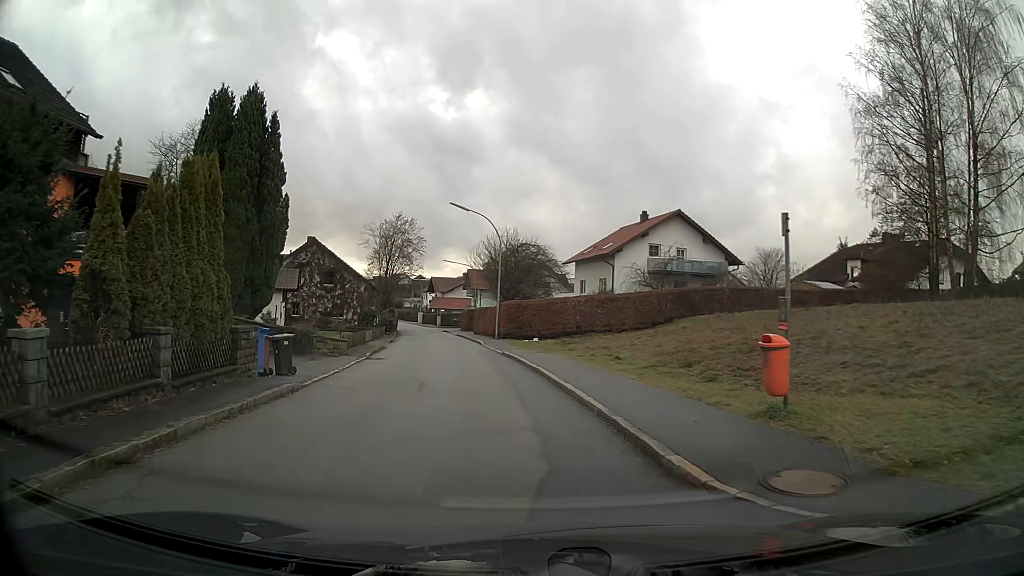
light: Day
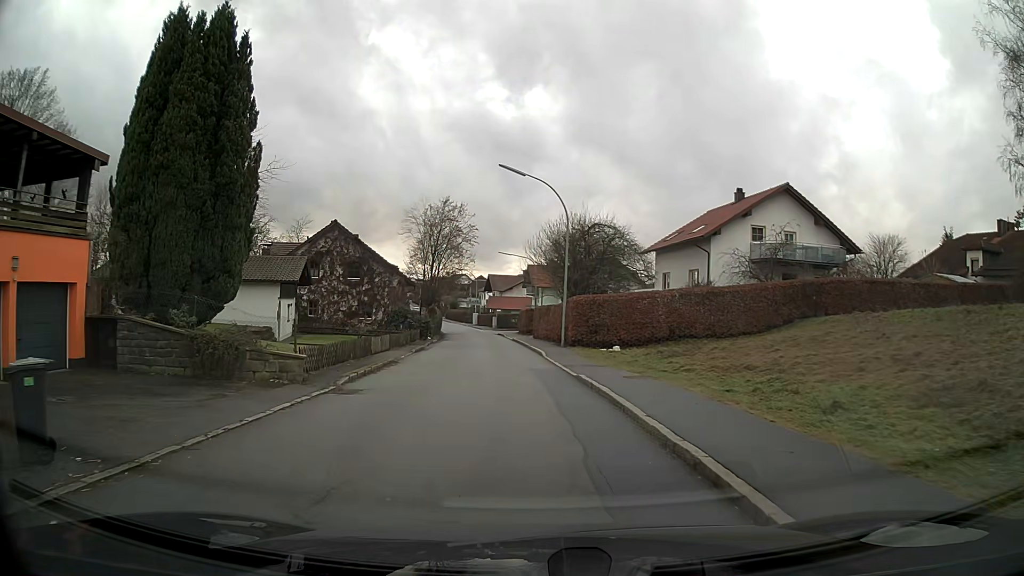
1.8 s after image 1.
(-0.6, +10.8) m; -5°
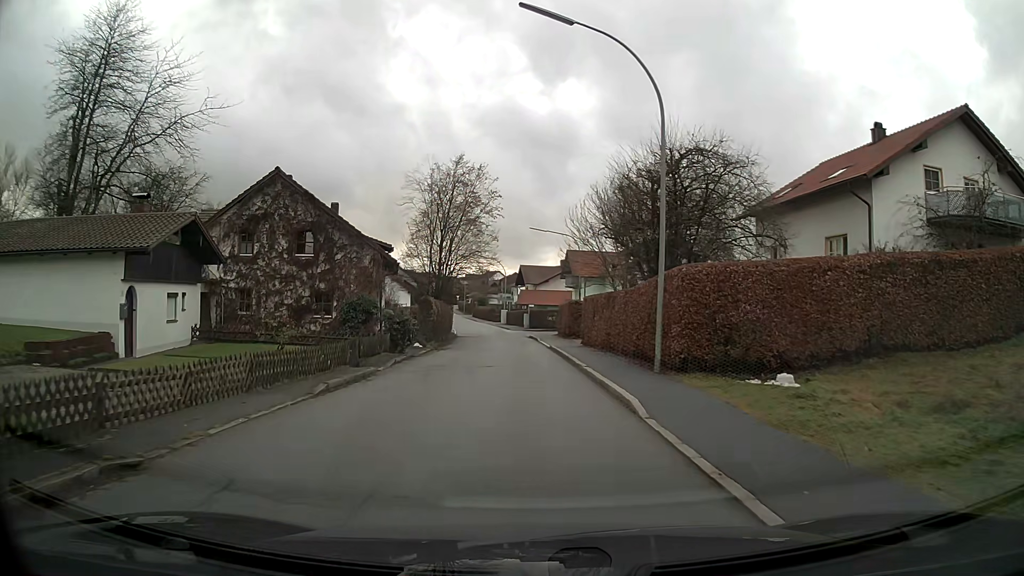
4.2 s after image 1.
(-0.4, +16.4) m; -3°
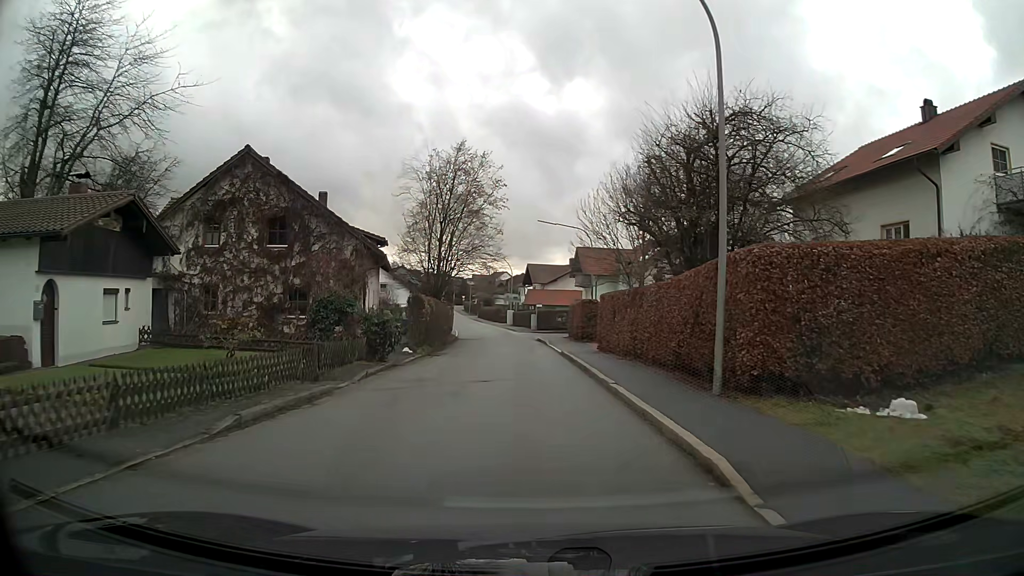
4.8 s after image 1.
(0.0, +4.2) m; -1°
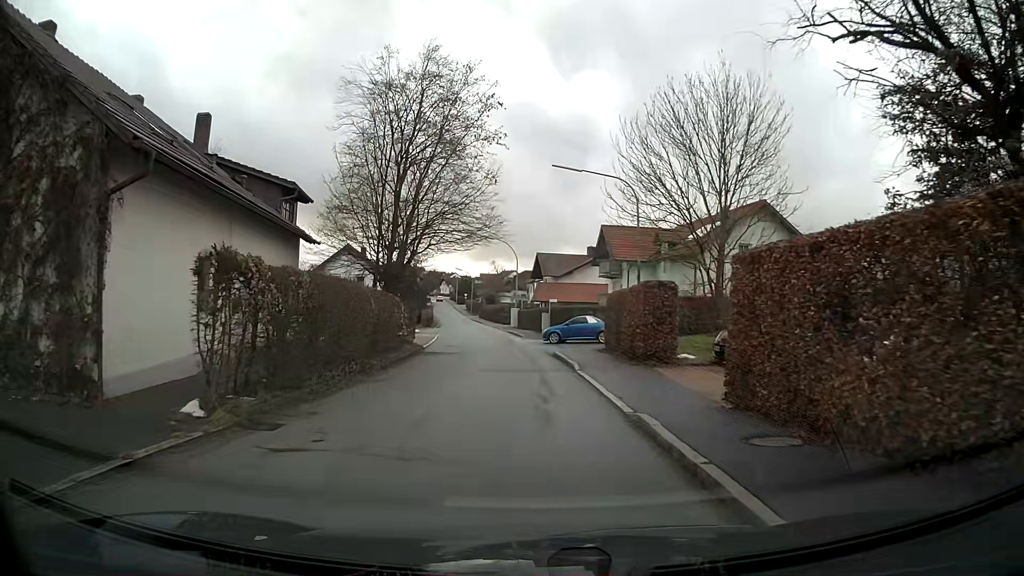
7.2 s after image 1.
(-0.1, +16.9) m; -1°
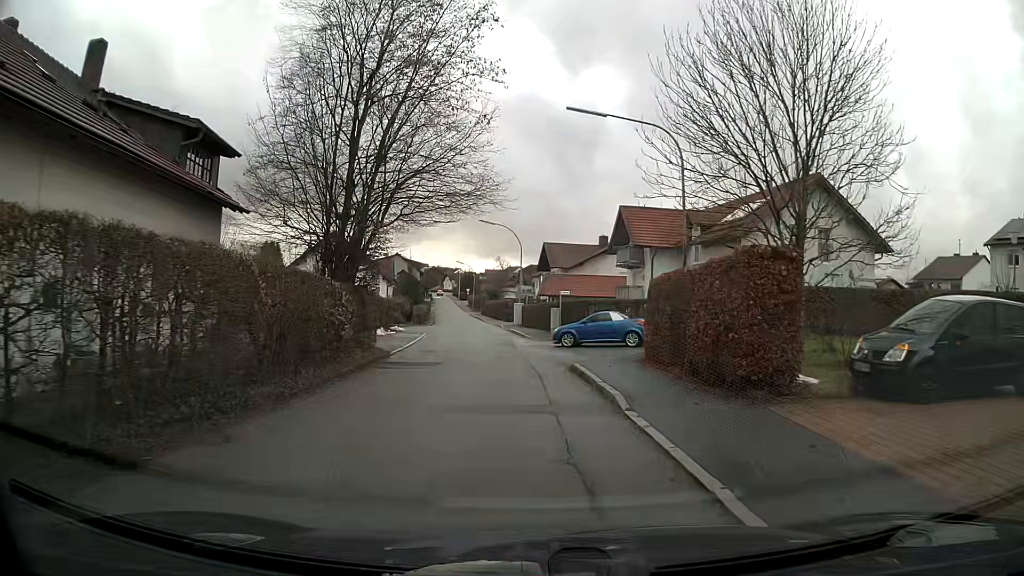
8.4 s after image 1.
(0.0, +7.7) m; 0°
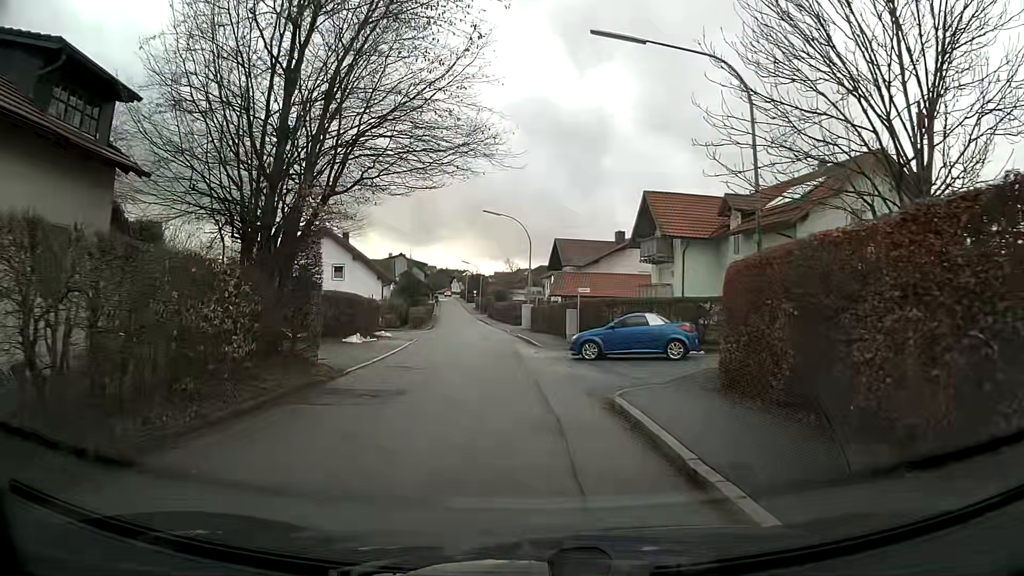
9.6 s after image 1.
(0.0, +6.2) m; -1°
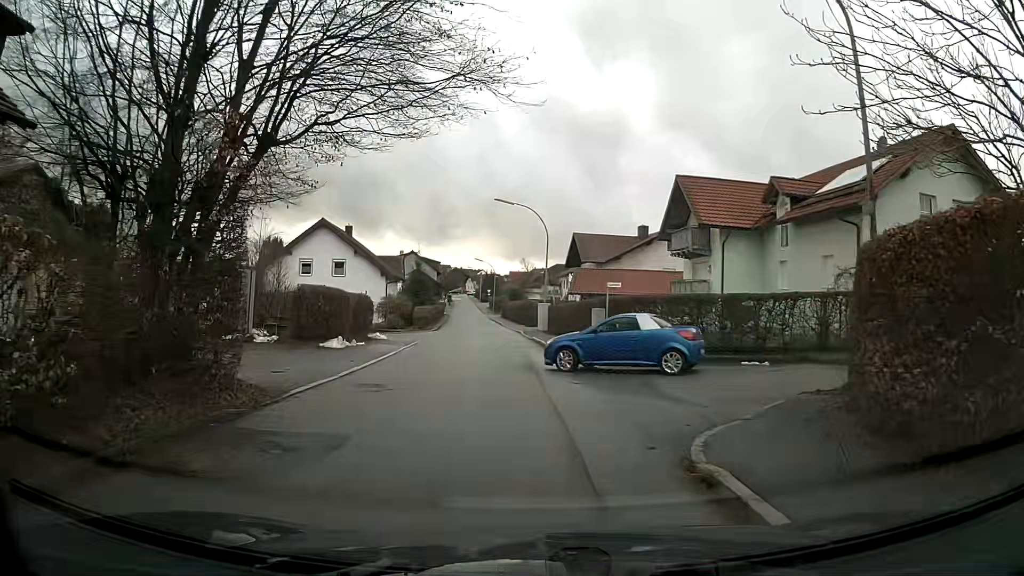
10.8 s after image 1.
(-0.1, +4.6) m; -1°
(0, +10) (-1, +20) (-2, +30) (-2, +40) (-3, +50) (-4, +60) (-5, +70) (-6, +80) (-7, +90) (-8, +100) m
